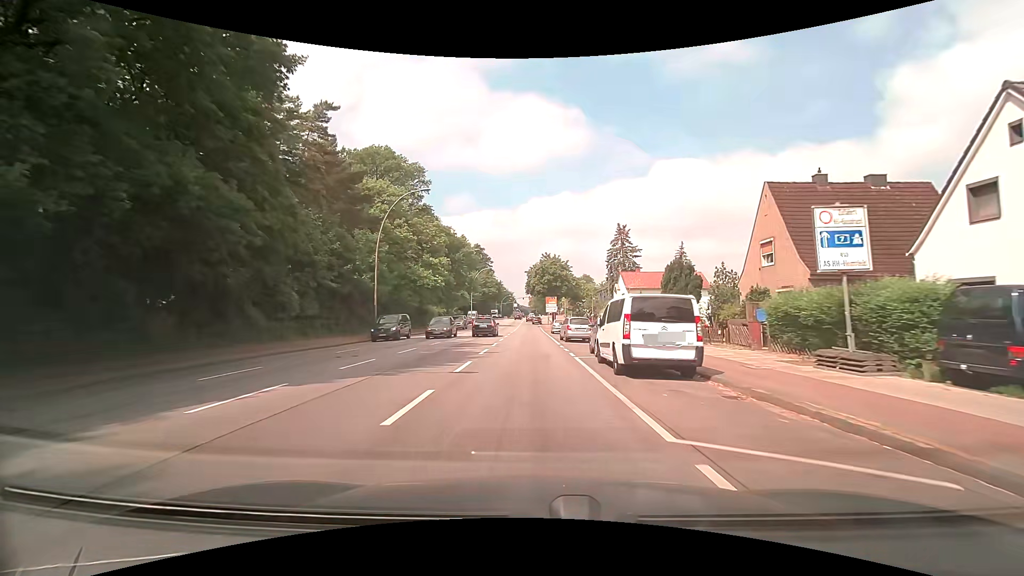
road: primary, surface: asphalt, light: Day
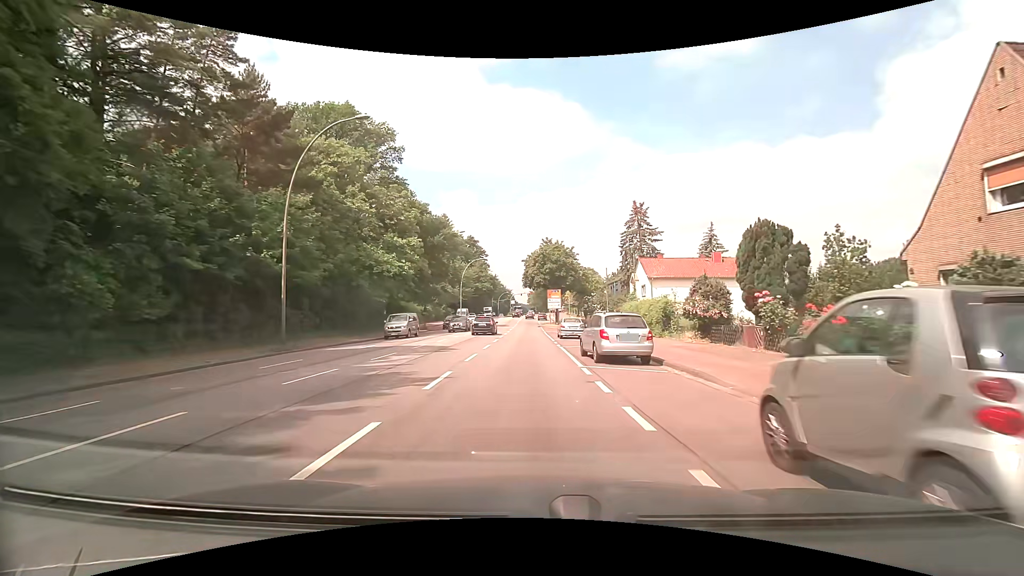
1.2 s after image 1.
(0.0, +14.9) m; 0°
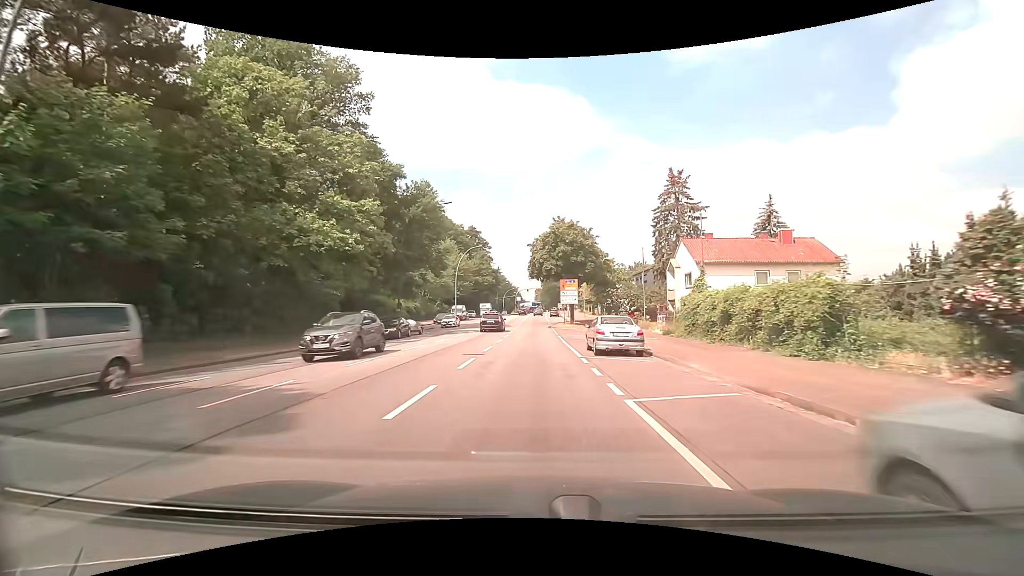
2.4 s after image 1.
(-0.2, +15.0) m; -2°
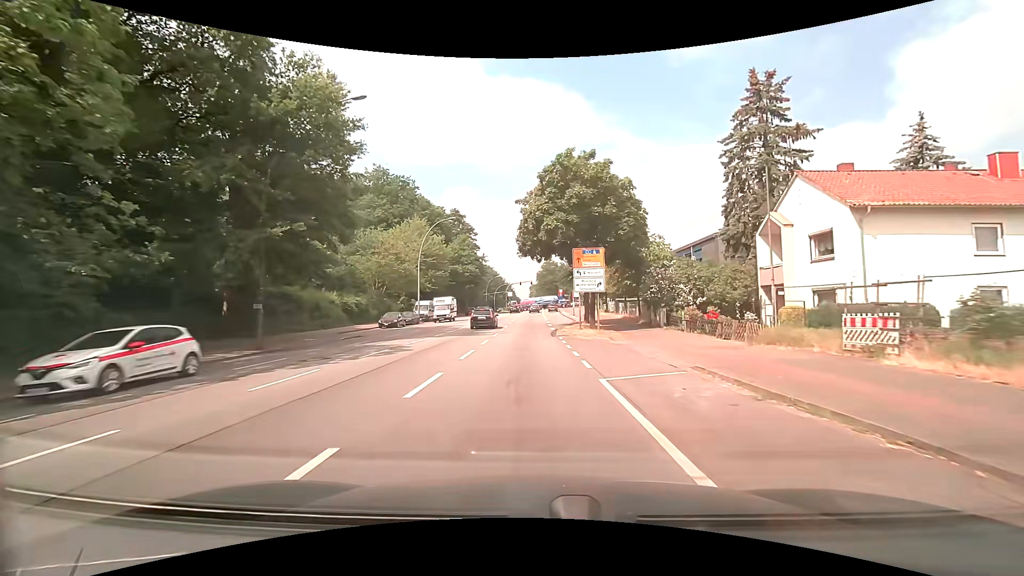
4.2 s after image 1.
(+0.3, +22.5) m; +1°
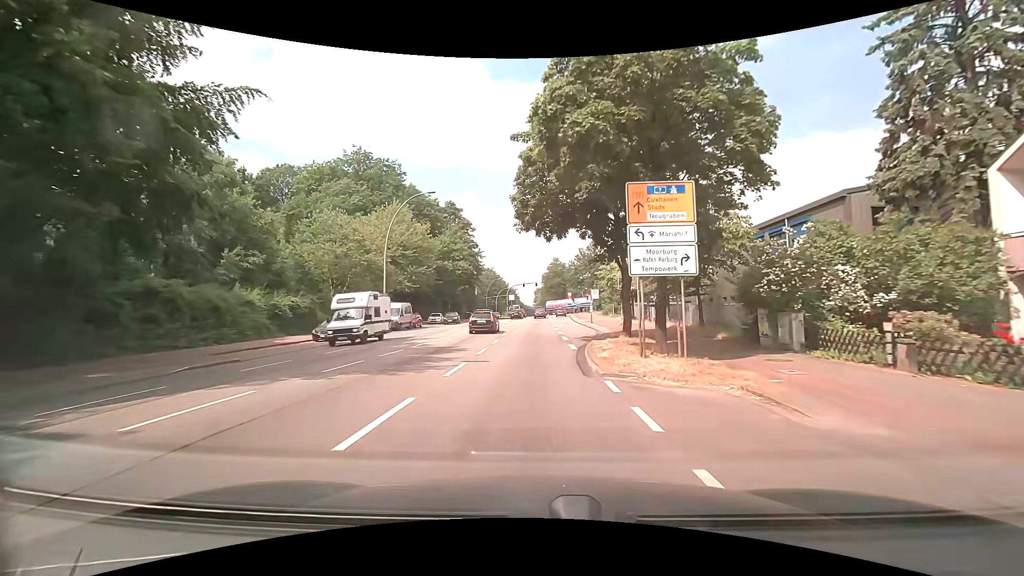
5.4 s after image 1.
(-0.1, +15.0) m; -1°
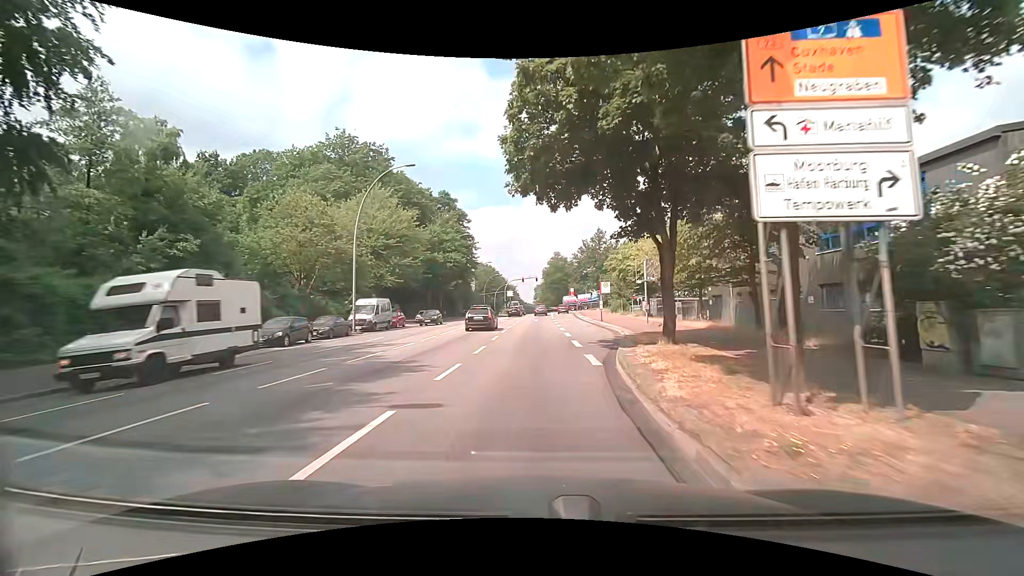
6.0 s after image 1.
(0.0, +7.2) m; 0°
